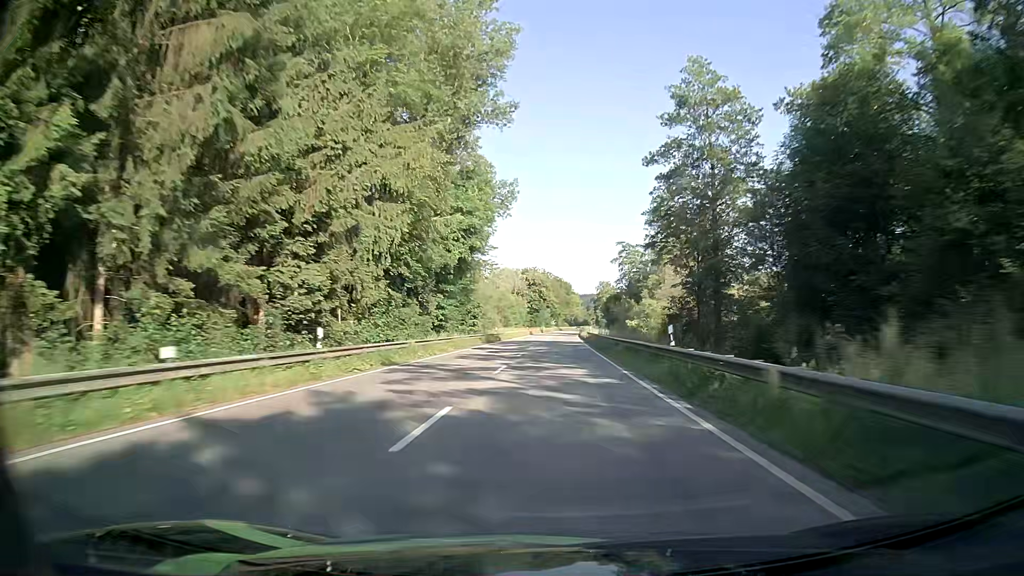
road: primary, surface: asphalt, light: Day
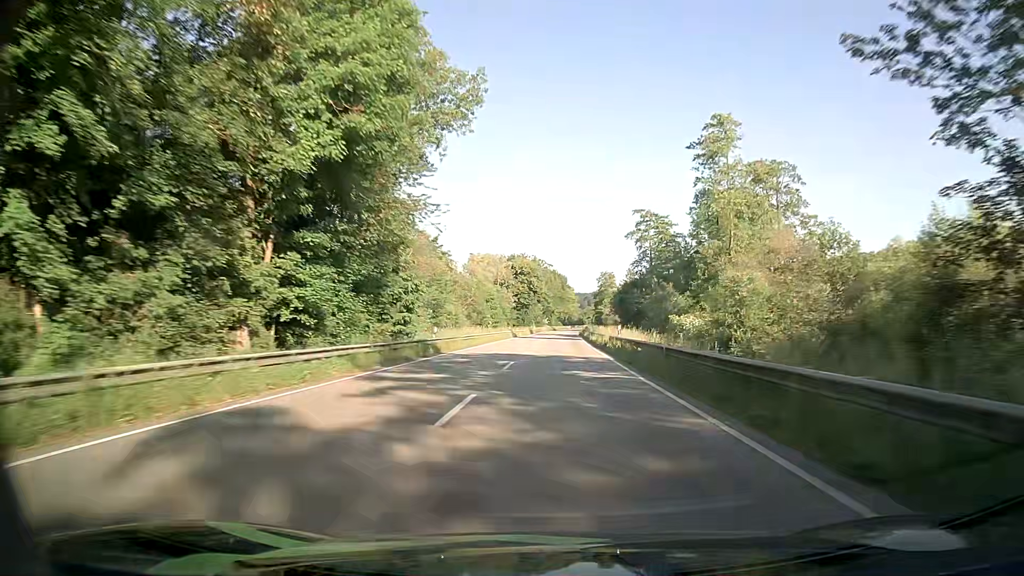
(+0.2, +34.1) m; +1°
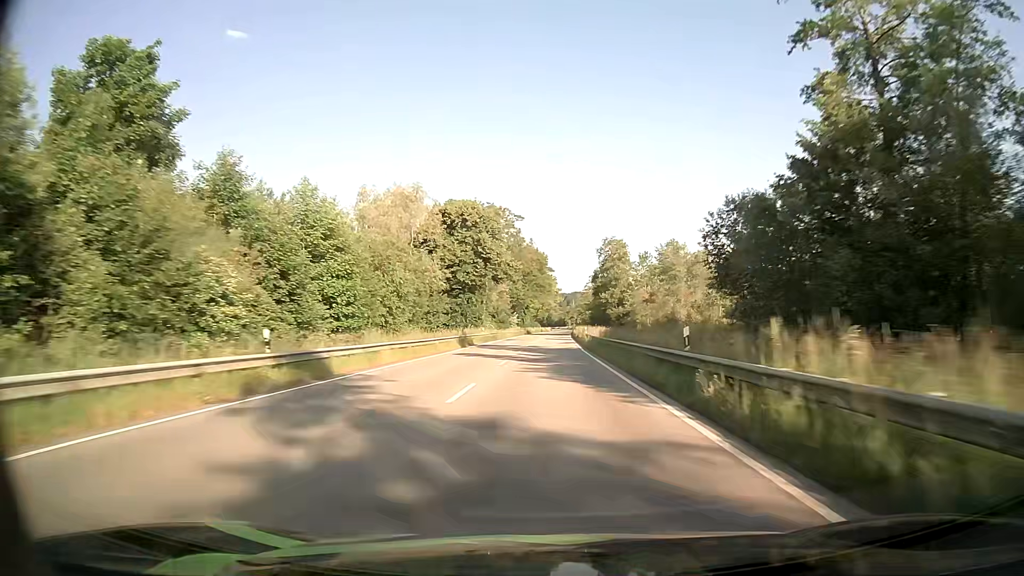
(+1.3, +68.5) m; +2°
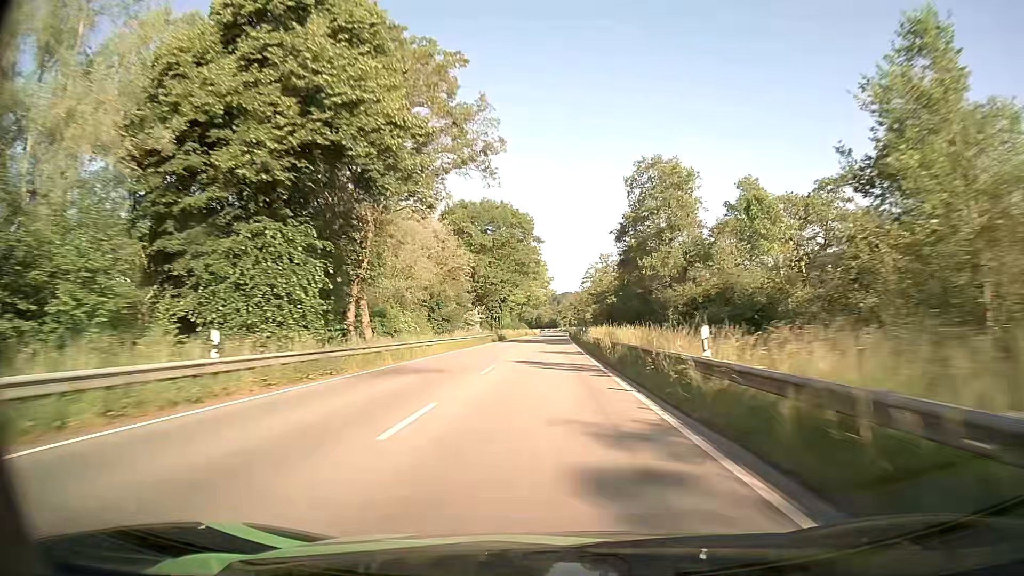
(+0.4, +51.8) m; +1°
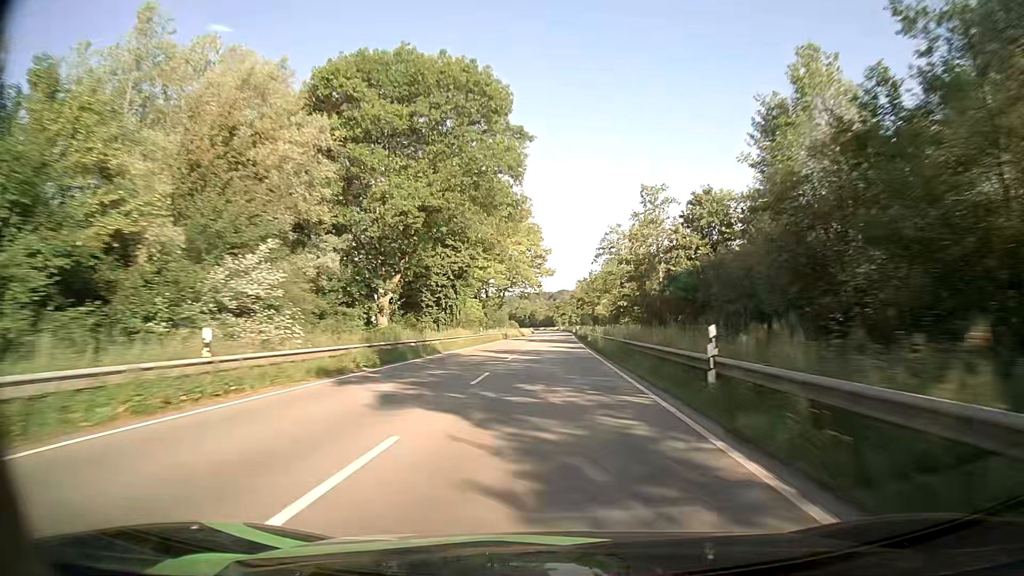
(+0.2, +51.8) m; 0°
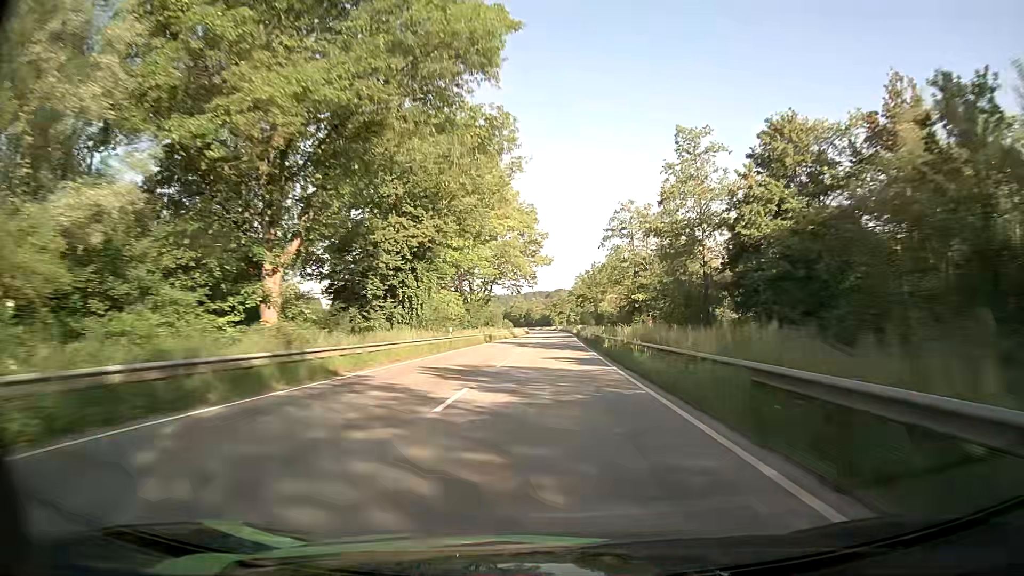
(+0.1, +17.2) m; 0°
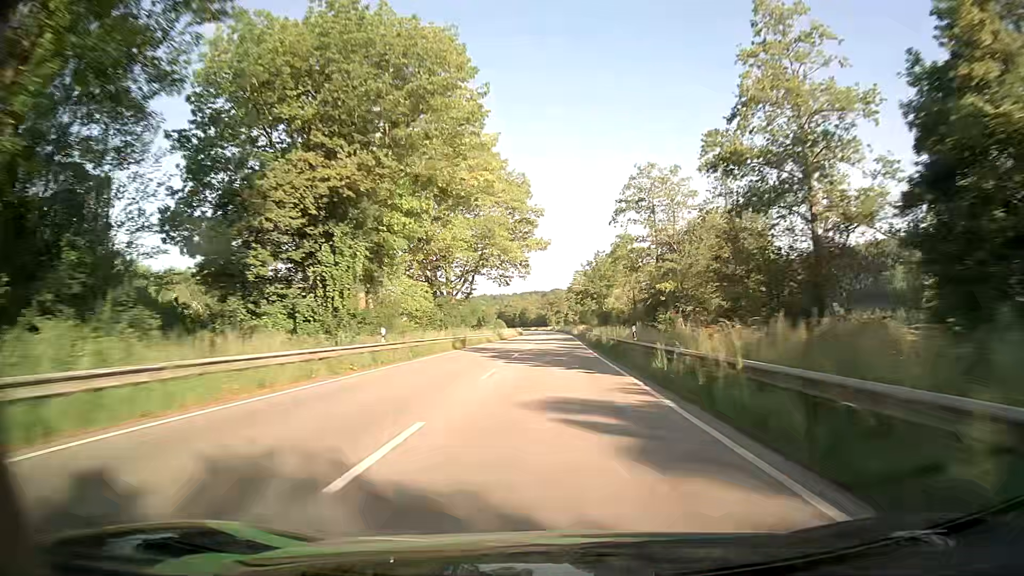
(+0.1, +17.2) m; 0°
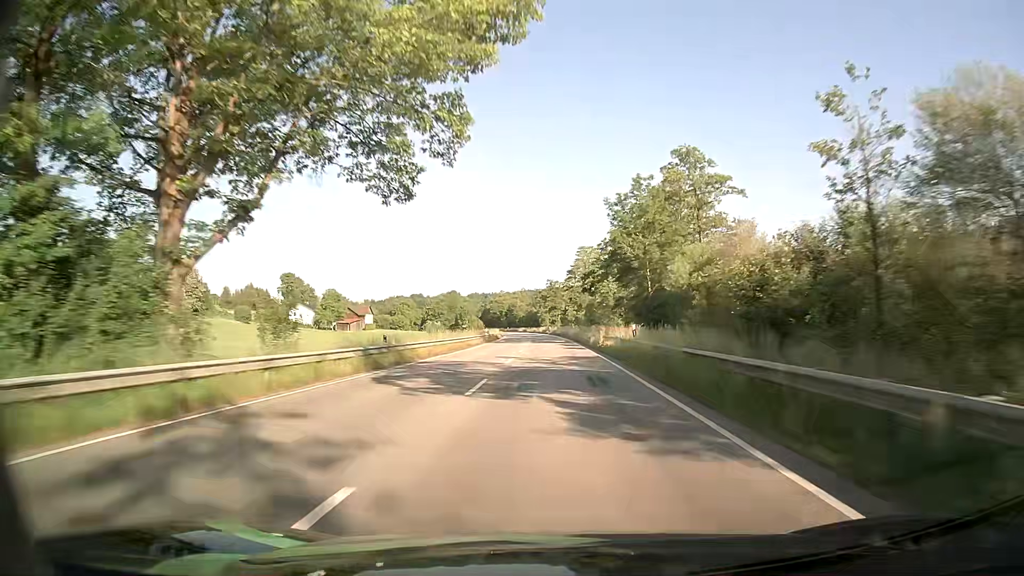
(+0.3, +51.6) m; +1°
(0, +10) (0, +20) (0, +30) (0, +40) (0, +50) (0, +60) (-1, +70) (-1, +80) (-1, +90) (-2, +100) m
